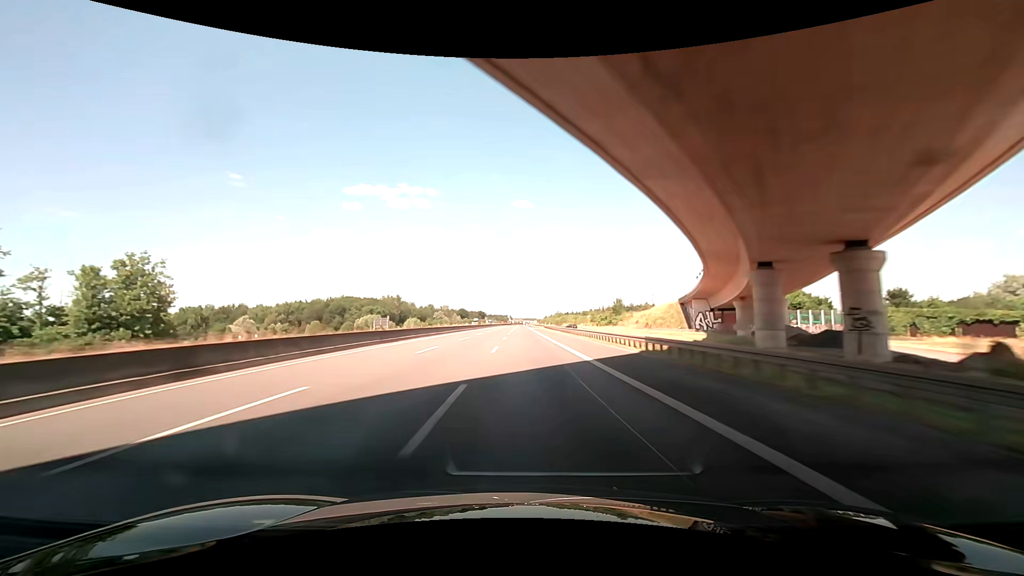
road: motorway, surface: asphalt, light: Day
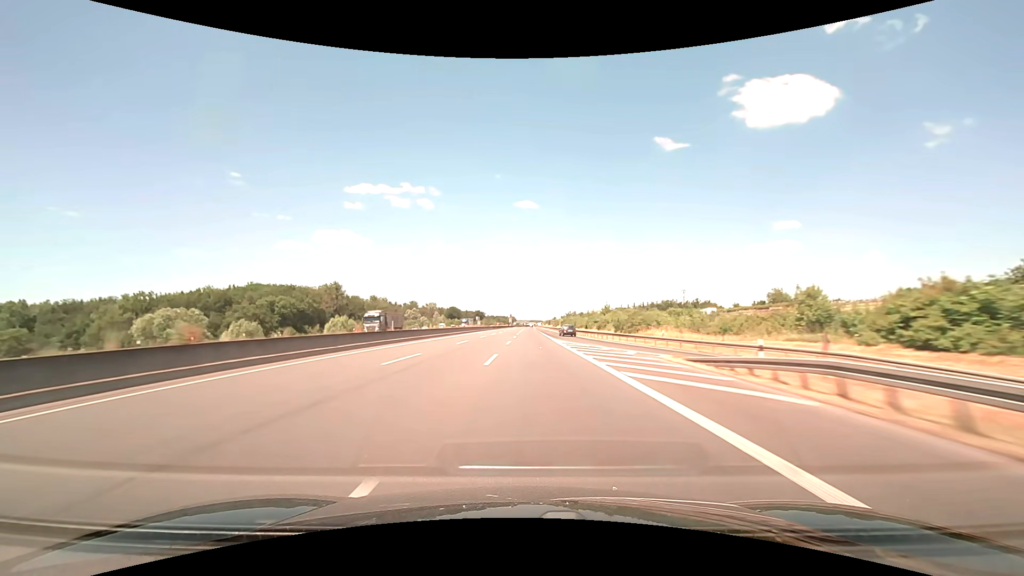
(-1.2, +114.3) m; -1°
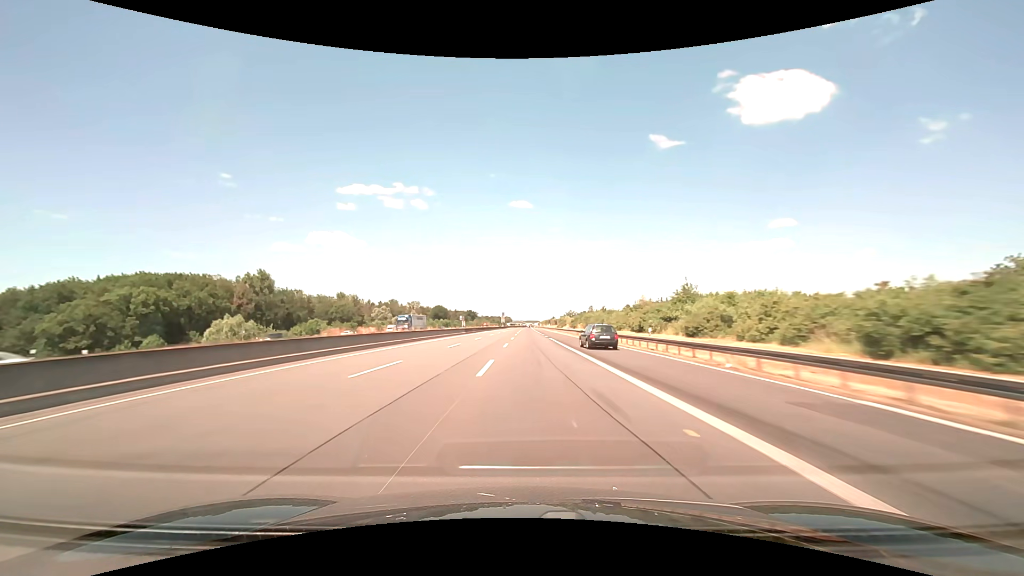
(+0.1, +57.2) m; 0°
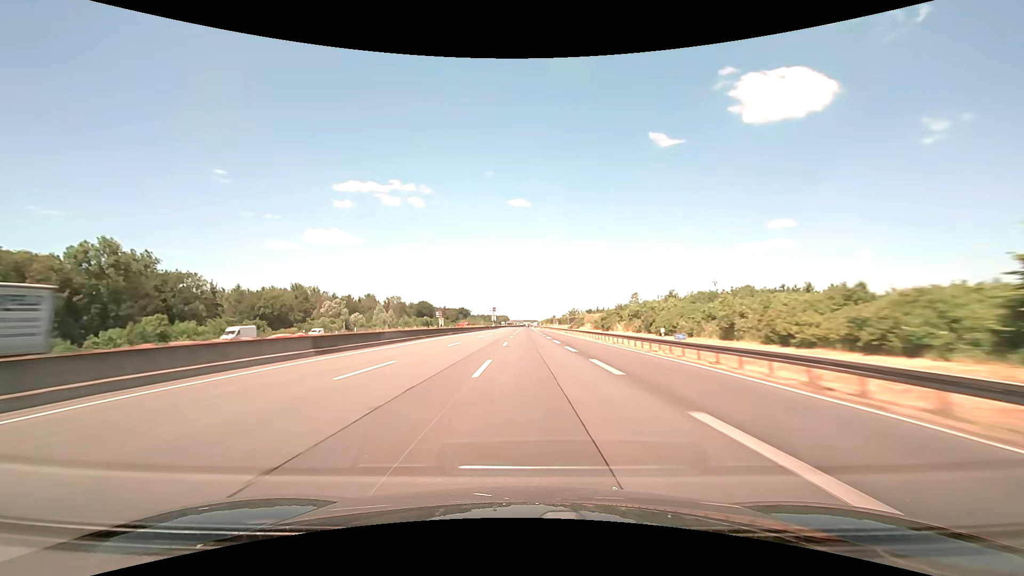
(+0.1, +57.1) m; 0°
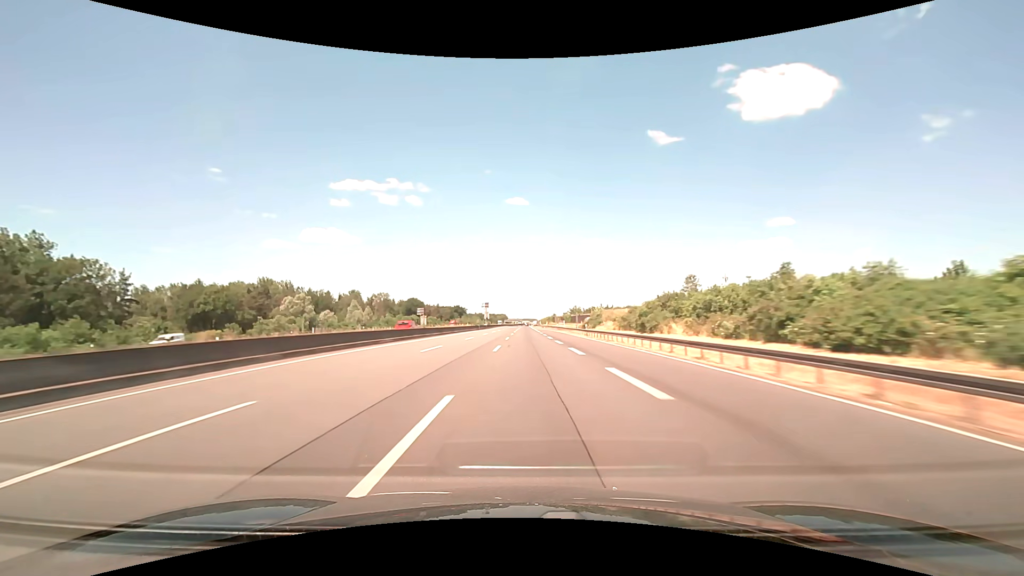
(0.0, +28.6) m; 0°
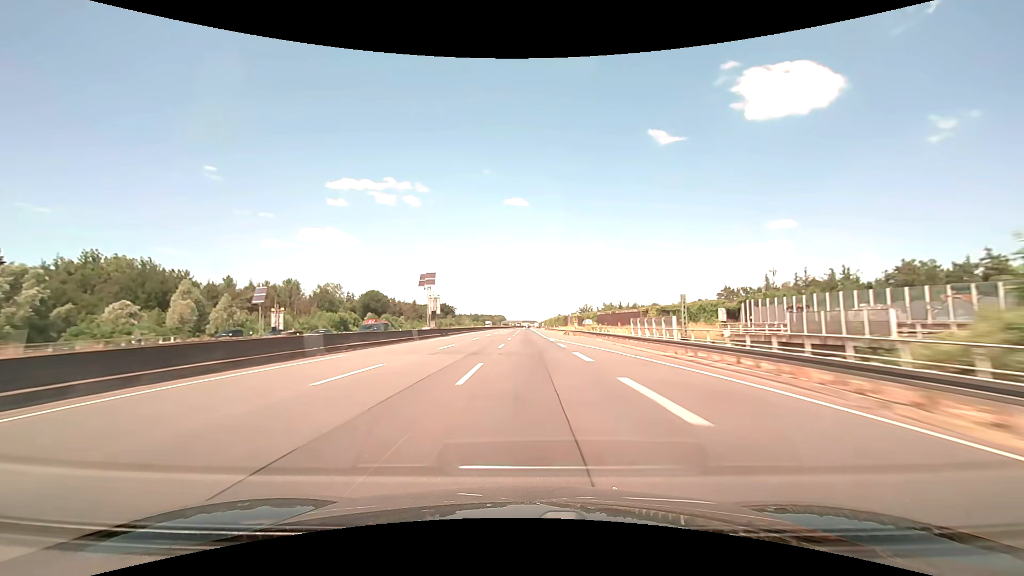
(-0.1, +85.7) m; 0°
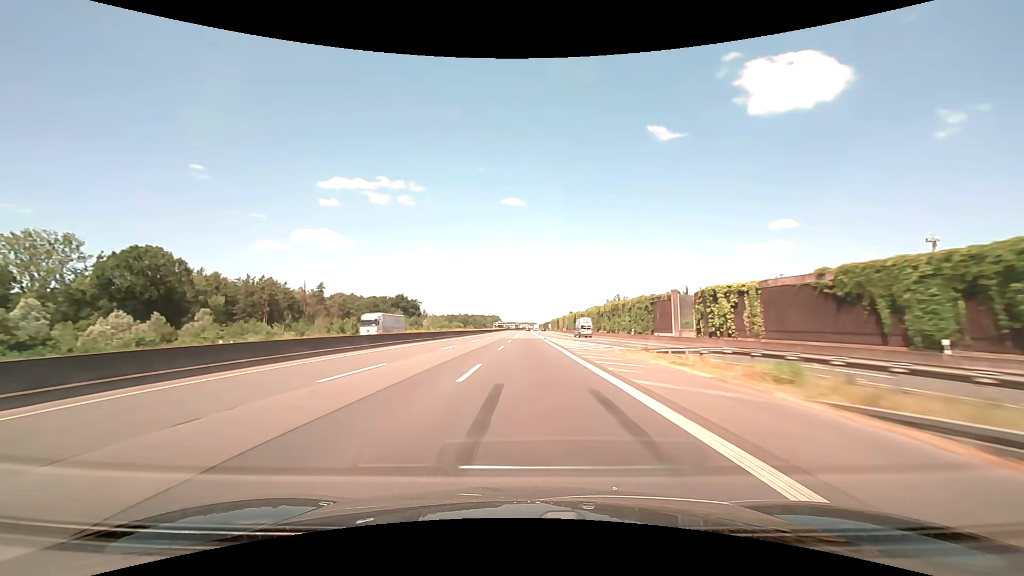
(+0.5, +142.8) m; 0°
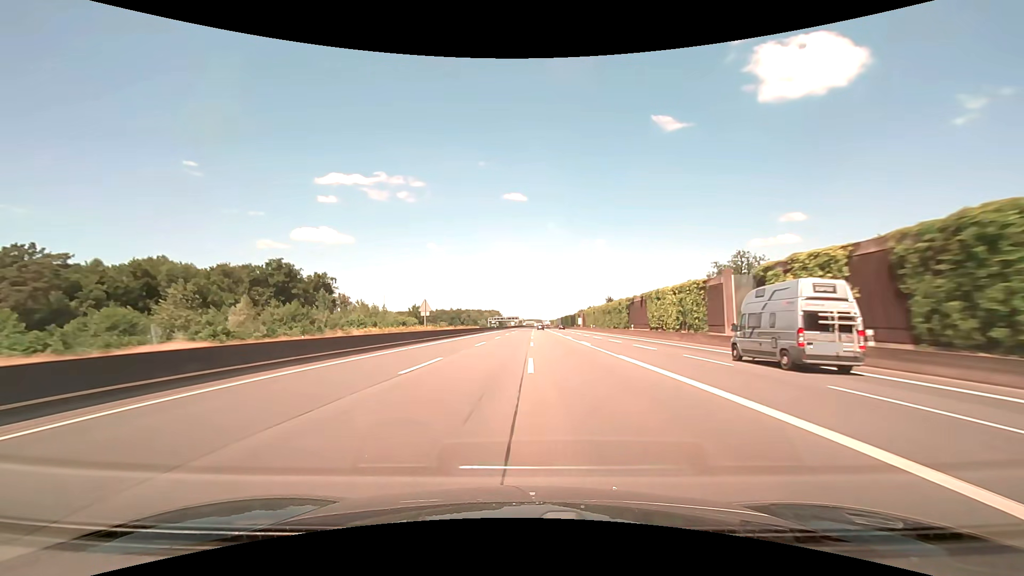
(-0.8, +142.8) m; -1°
